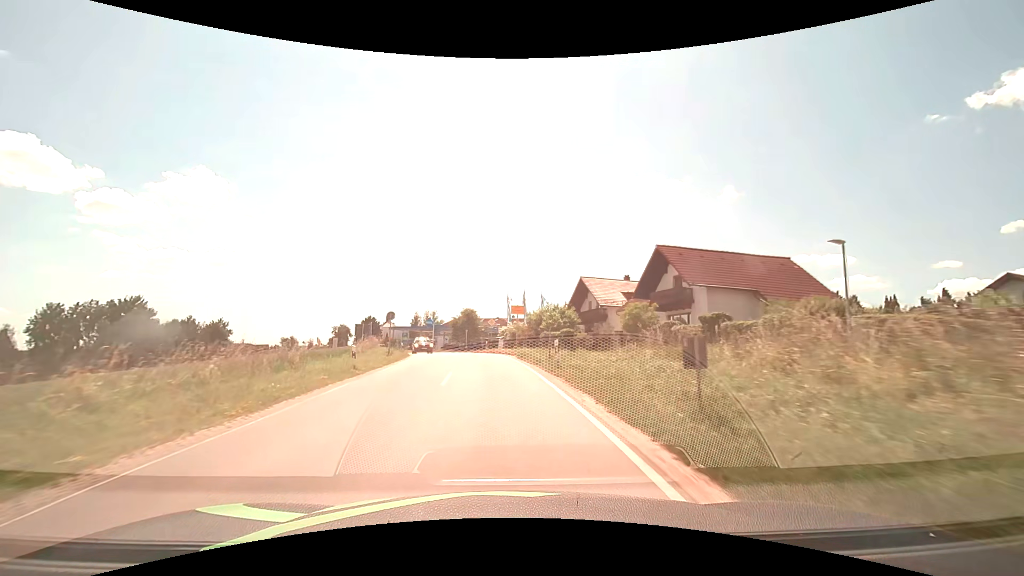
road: secondary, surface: asphalt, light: Day
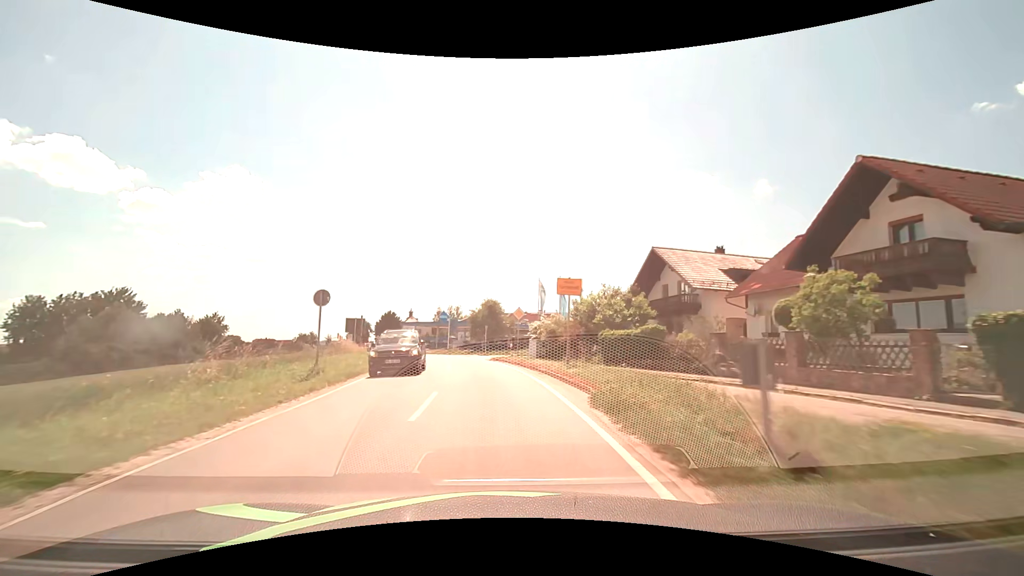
(-0.5, +16.8) m; -3°
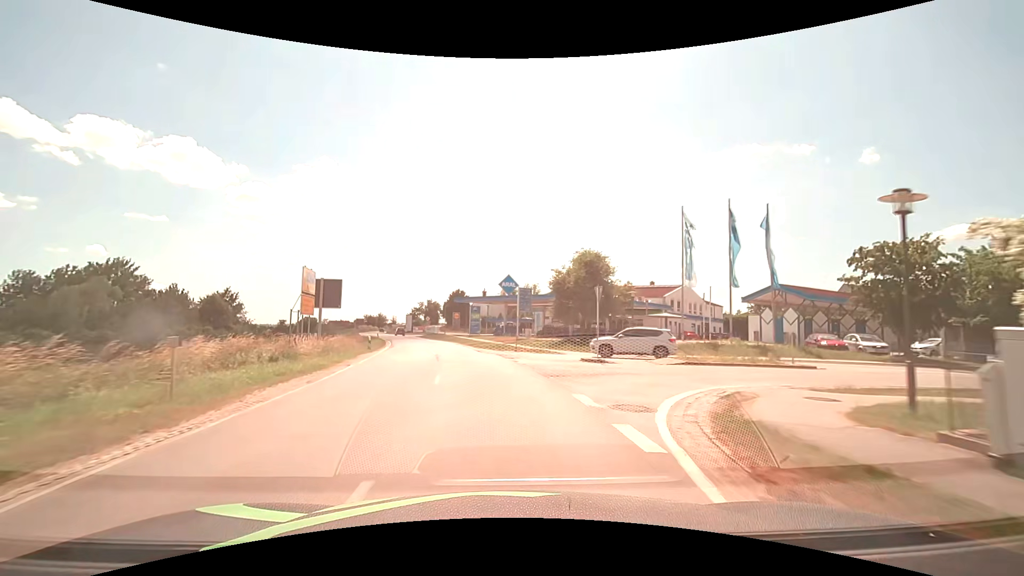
(-2.4, +31.9) m; -9°
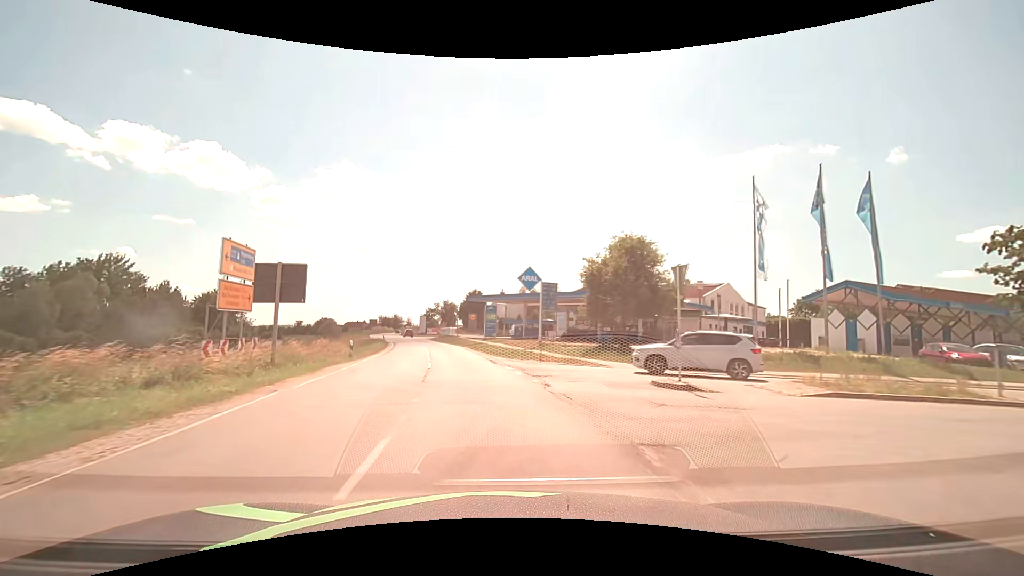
(-0.2, +7.9) m; -2°
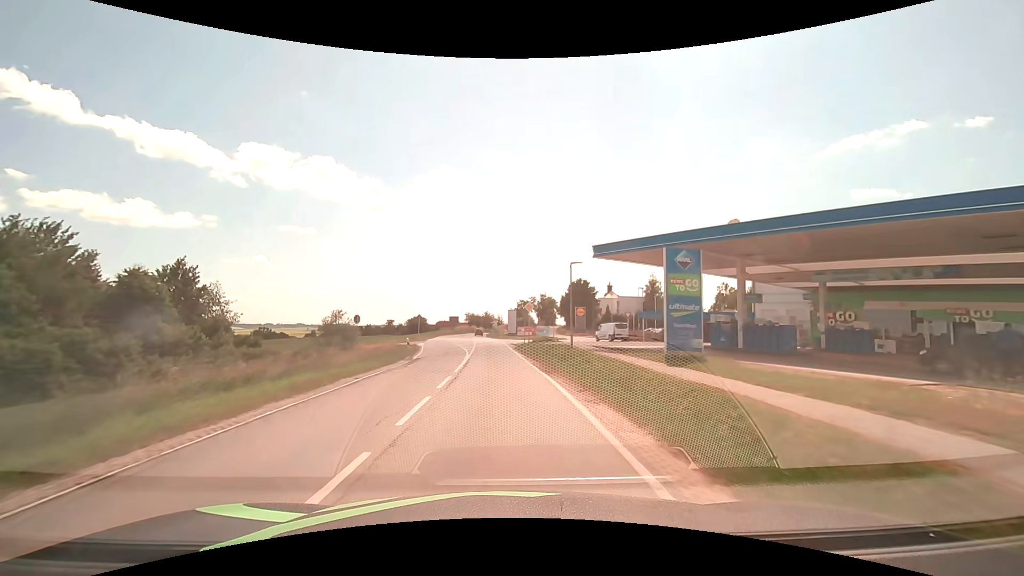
(-4.4, +38.6) m; -12°
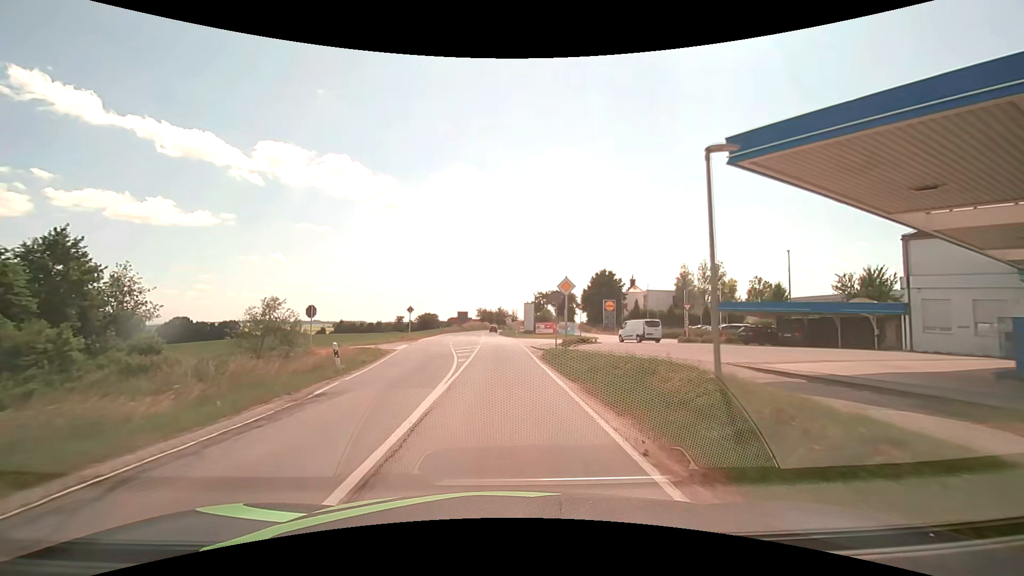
(-0.1, +15.4) m; -1°
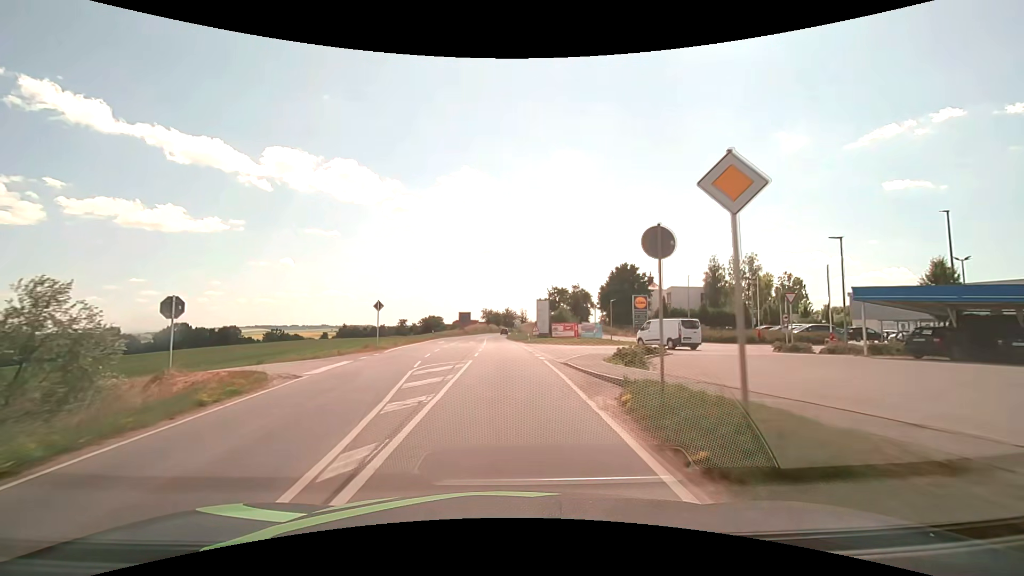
(-0.1, +15.4) m; -1°
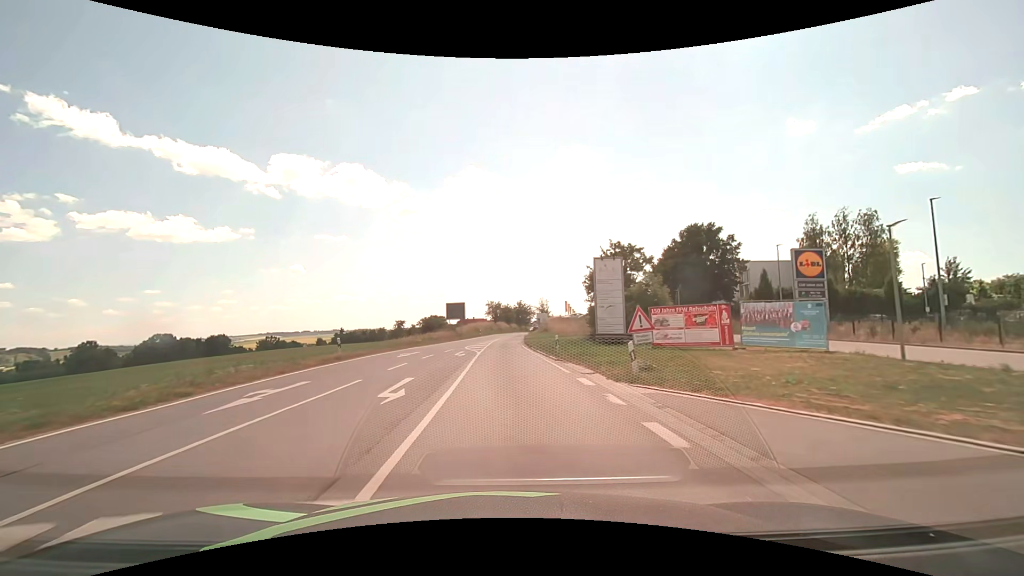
(-0.7, +38.0) m; -1°
(0, +10) (0, +20) (0, +30) (0, +40) (0, +50) (0, +60) (+1, +70) (+1, +80) (+2, +90) (+3, +100) m
